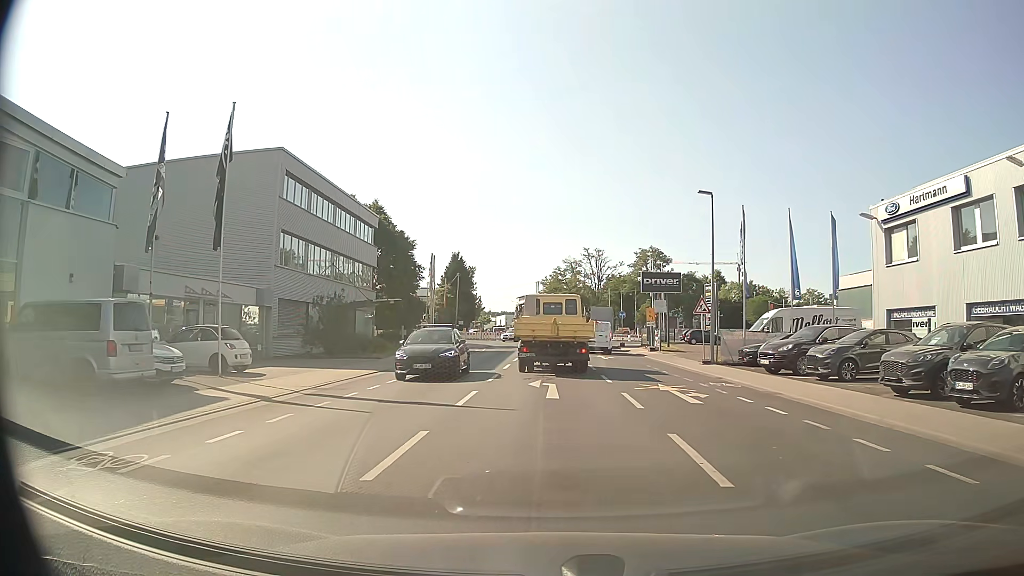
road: tertiary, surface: asphalt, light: Day
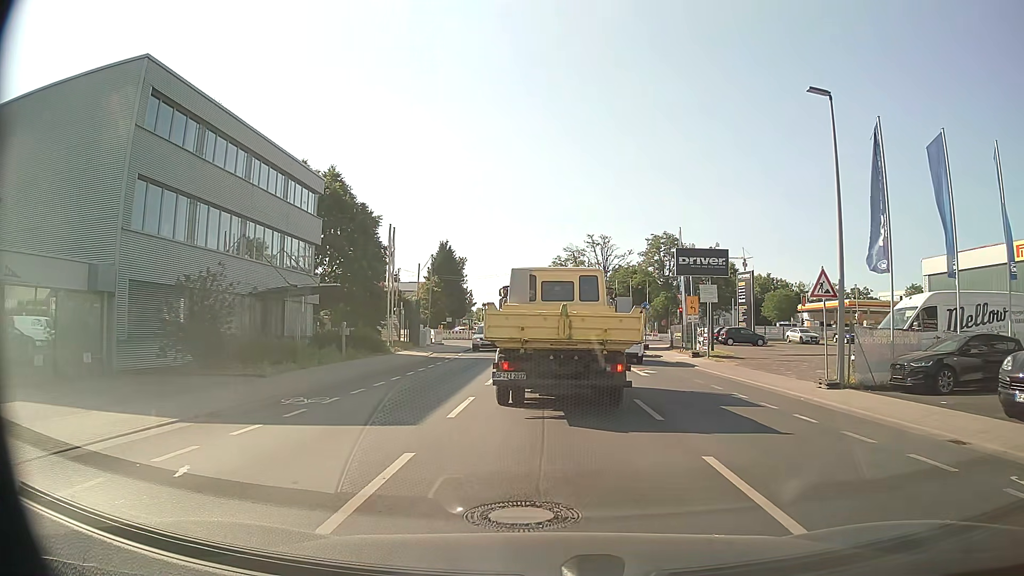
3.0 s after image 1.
(+0.1, +13.5) m; +1°
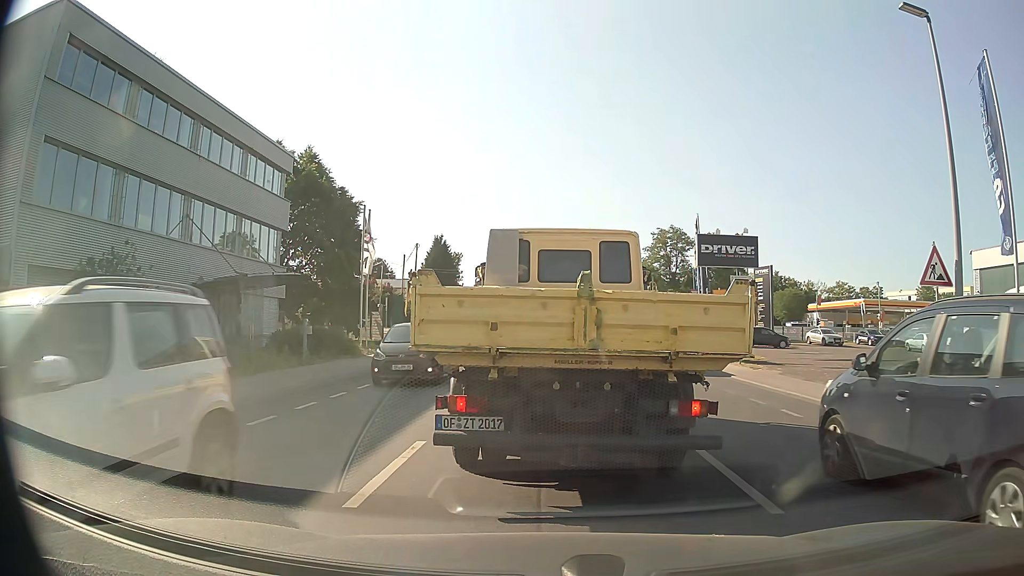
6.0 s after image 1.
(0.0, +5.1) m; +1°
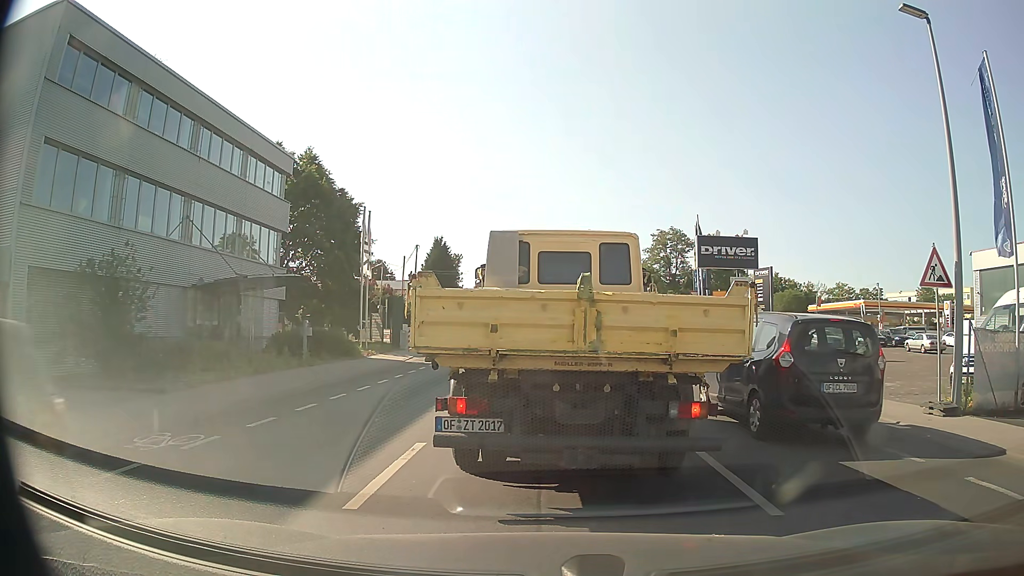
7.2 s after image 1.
(0.0, +0.1) m; 0°
